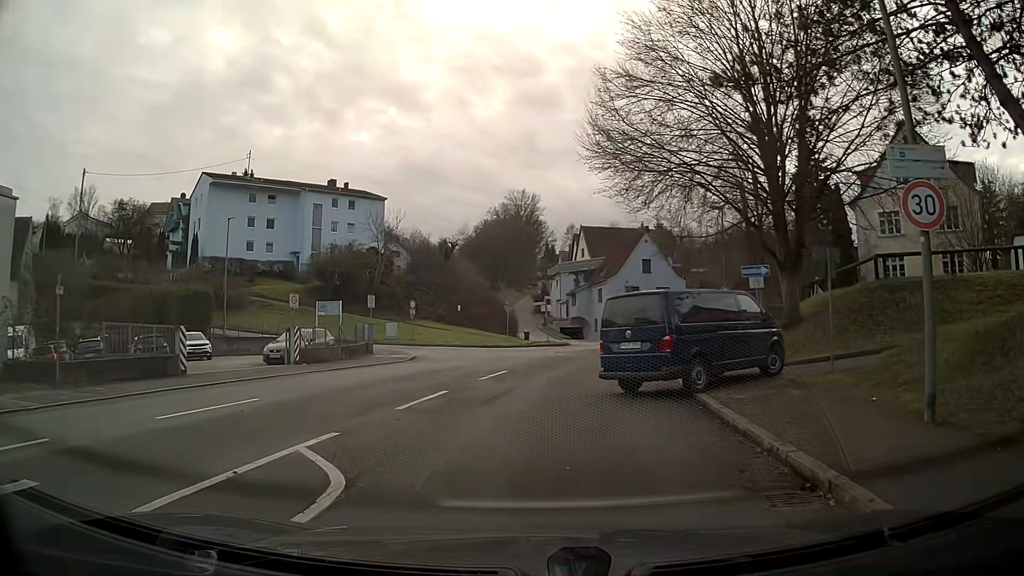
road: residential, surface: asphalt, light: Day
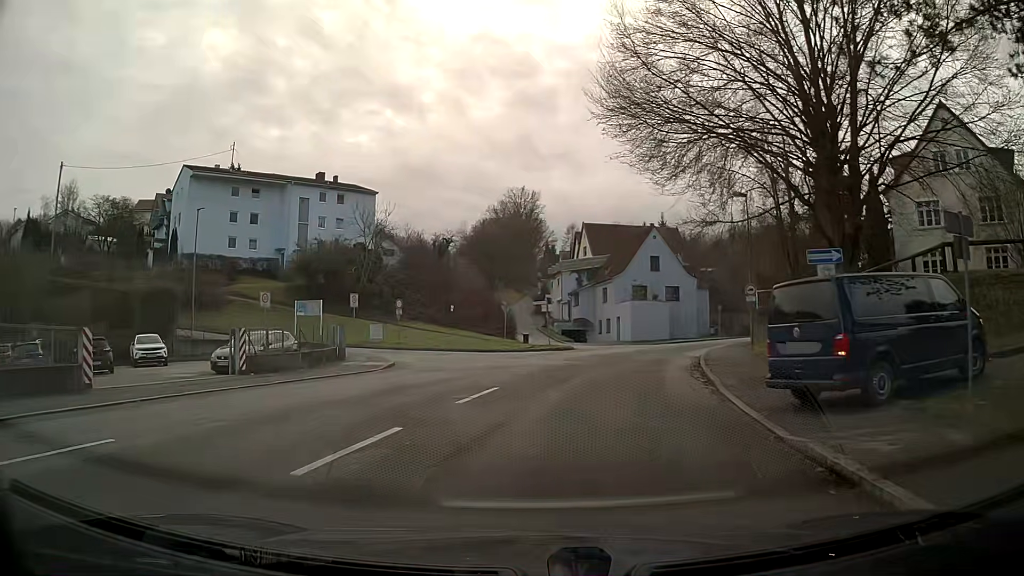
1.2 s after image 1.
(0.0, +5.1) m; +1°
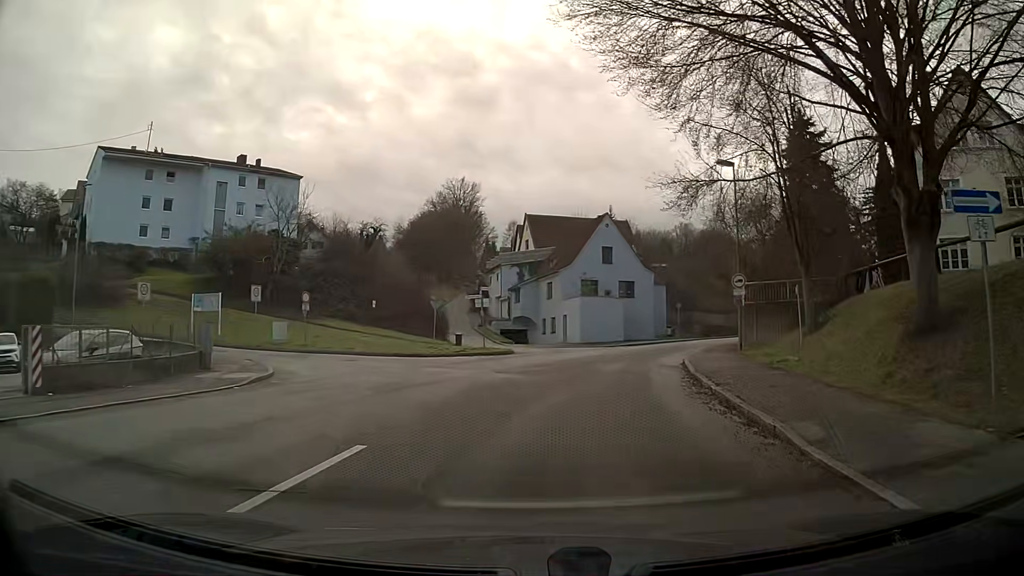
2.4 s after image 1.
(+0.3, +7.5) m; +6°
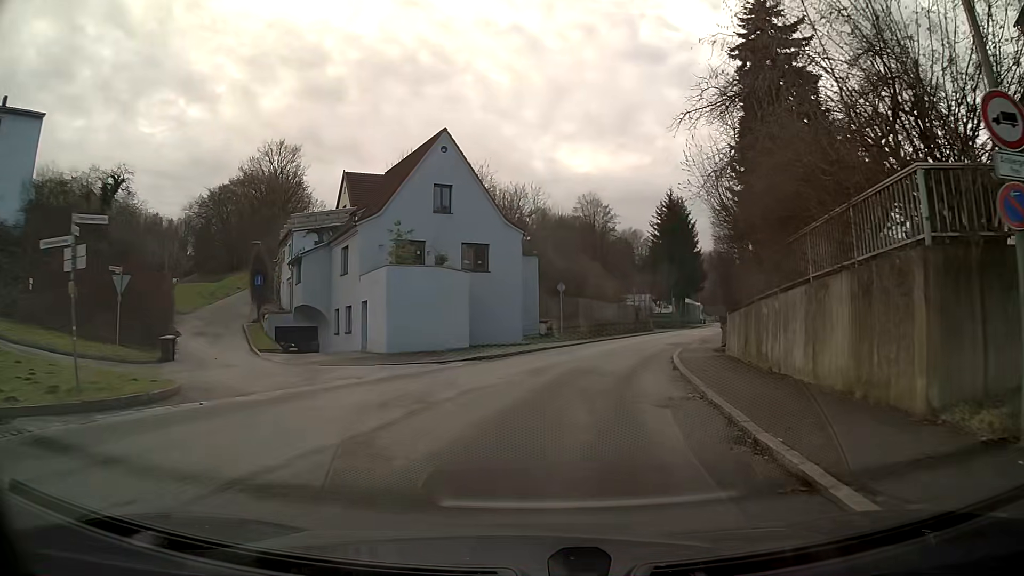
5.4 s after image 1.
(+2.7, +23.0) m; +13°
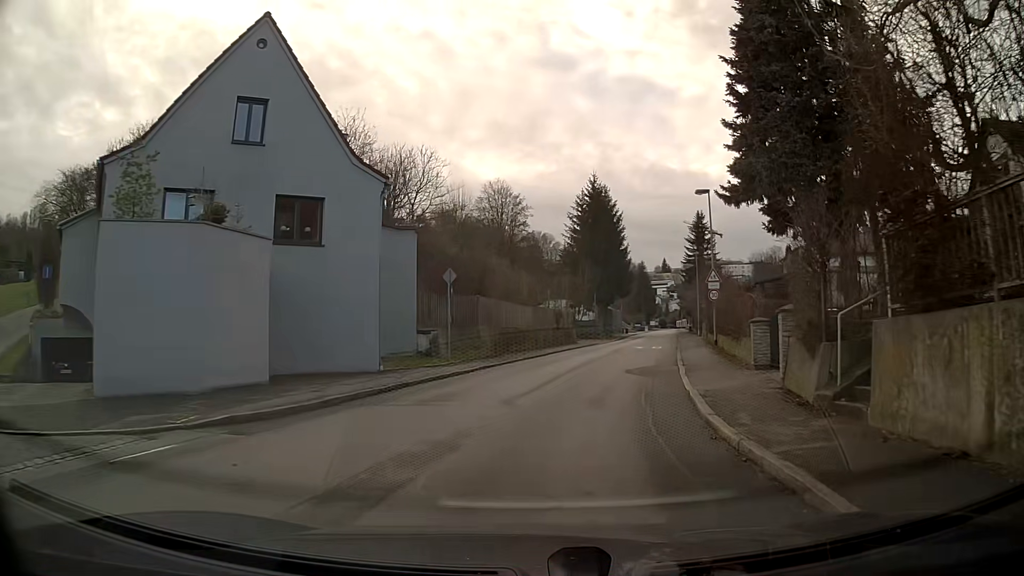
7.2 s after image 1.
(+0.9, +13.7) m; +8°
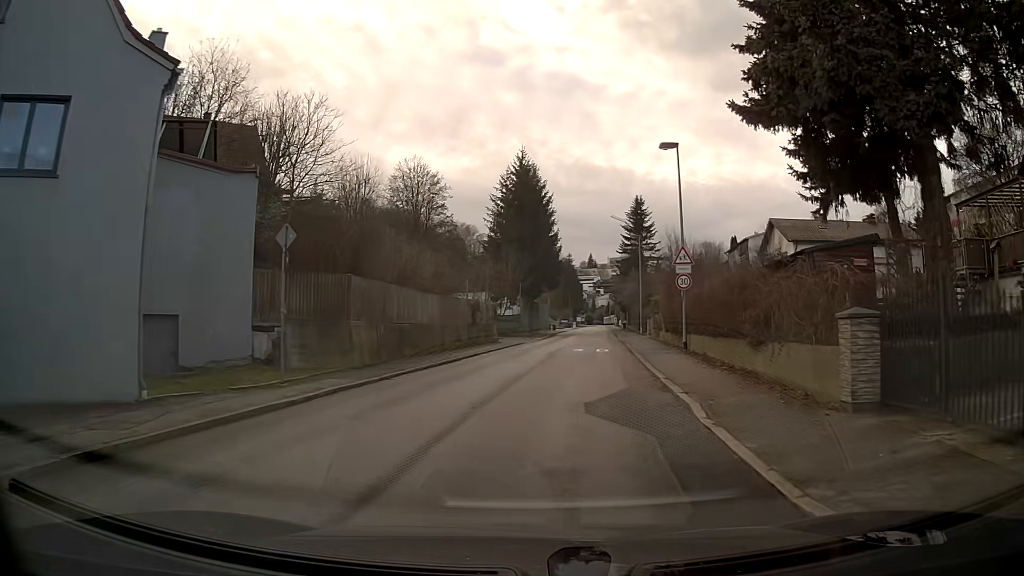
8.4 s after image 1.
(+0.5, +9.1) m; +6°
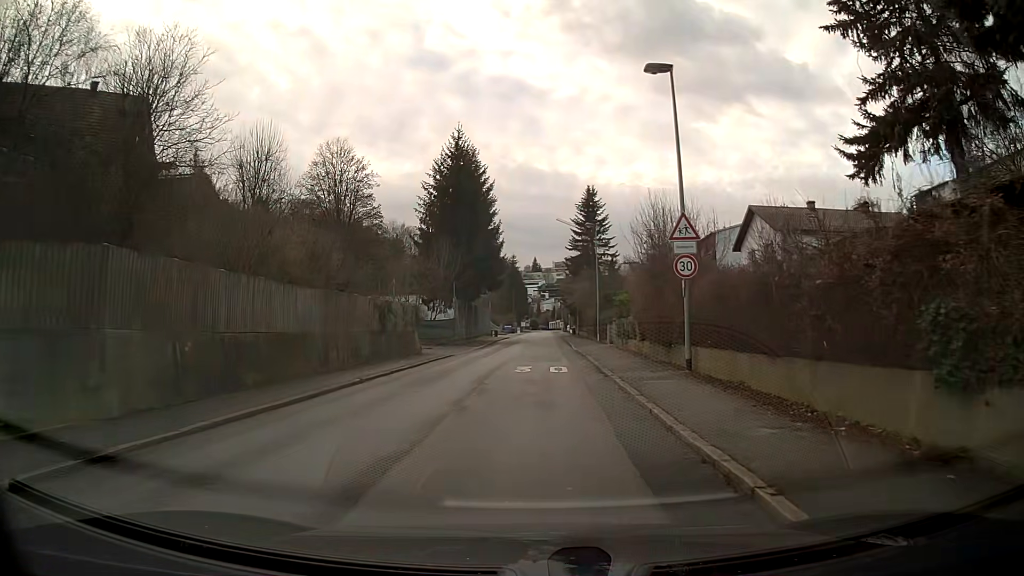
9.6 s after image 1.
(+0.4, +9.2) m; +4°
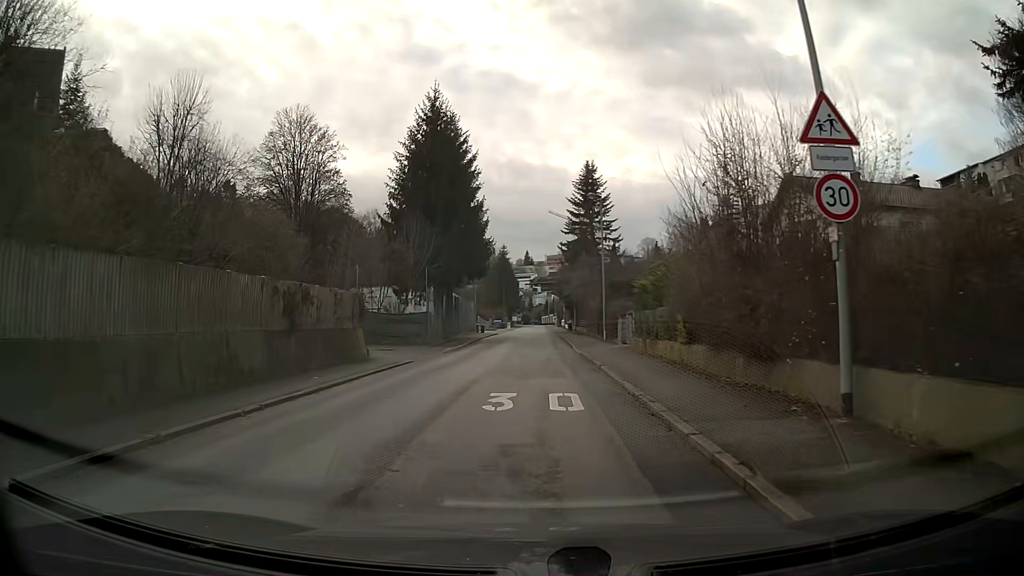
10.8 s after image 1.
(+0.1, +9.3) m; +1°
